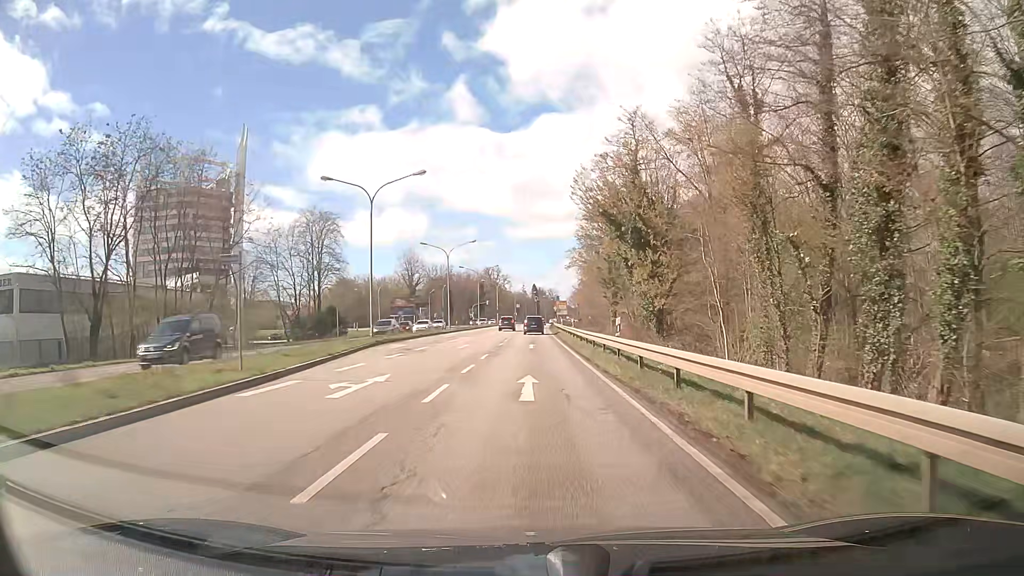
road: primary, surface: asphalt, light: Day
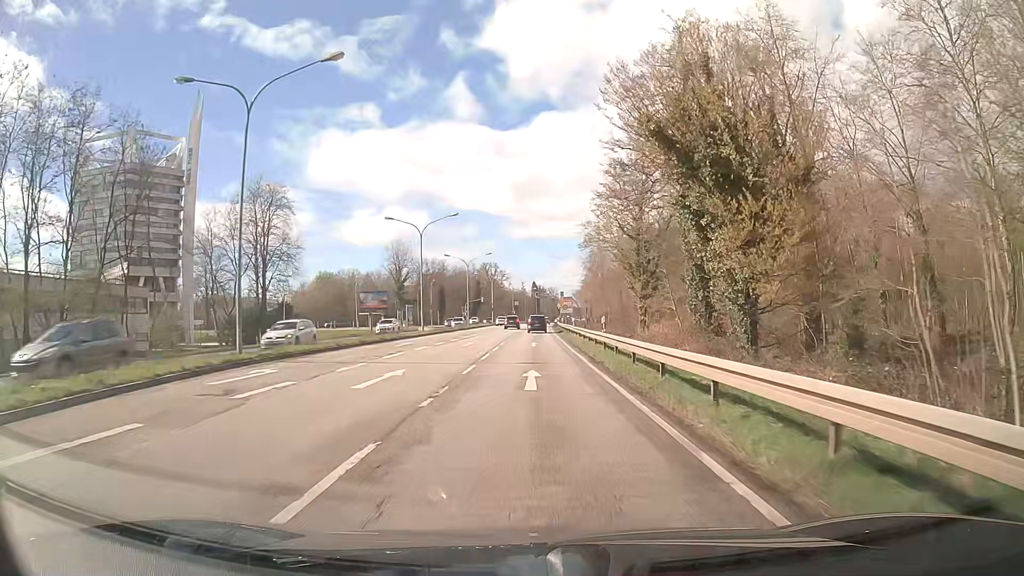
(-0.1, +18.5) m; 0°
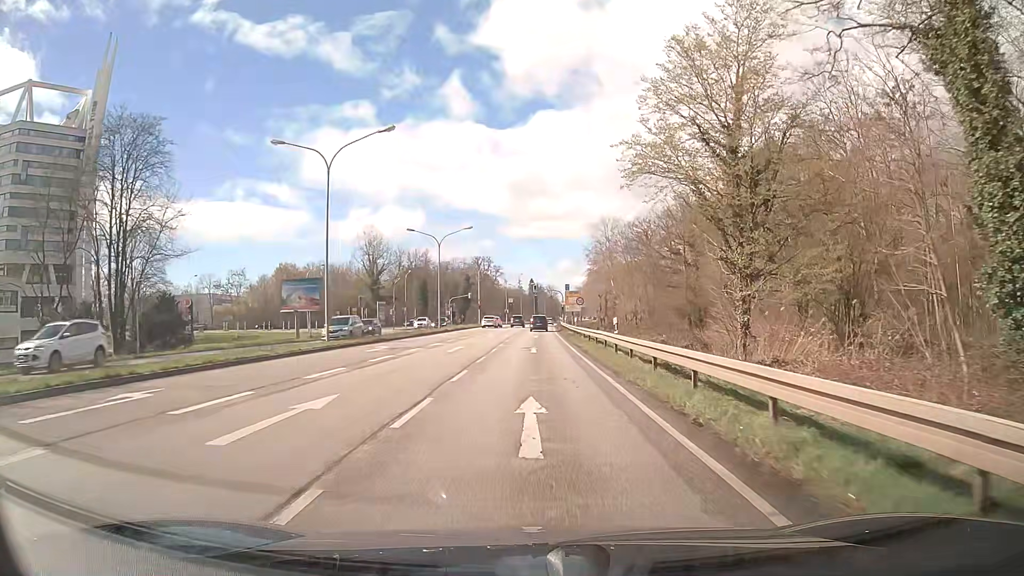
(0.0, +26.0) m; 0°
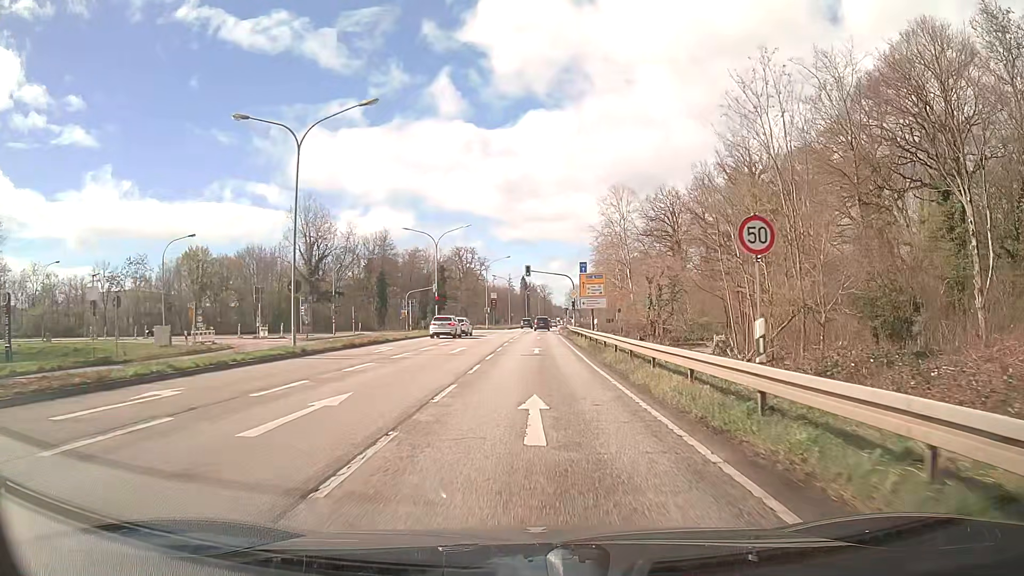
(+0.1, +39.1) m; +1°
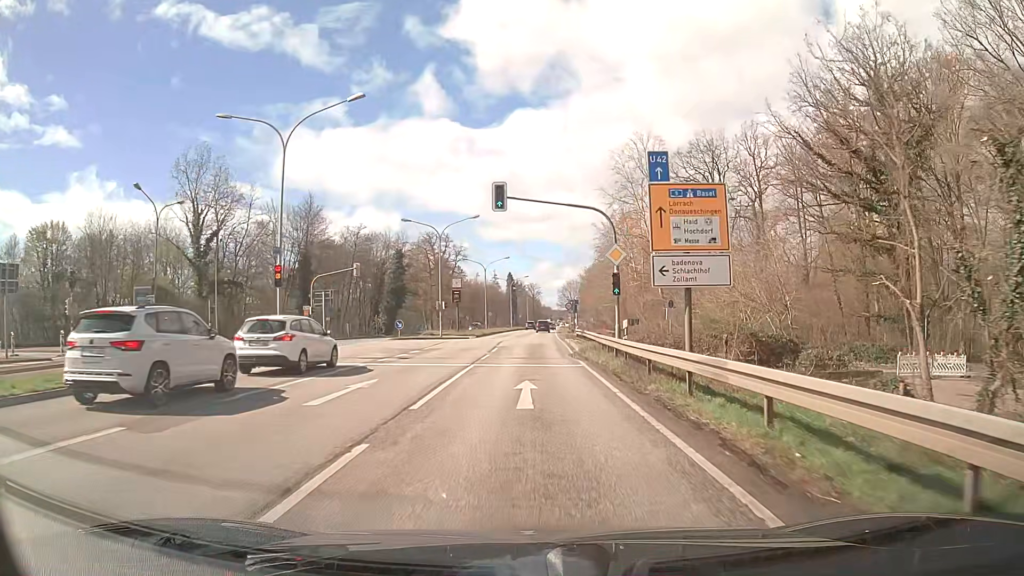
(+0.3, +37.0) m; +1°
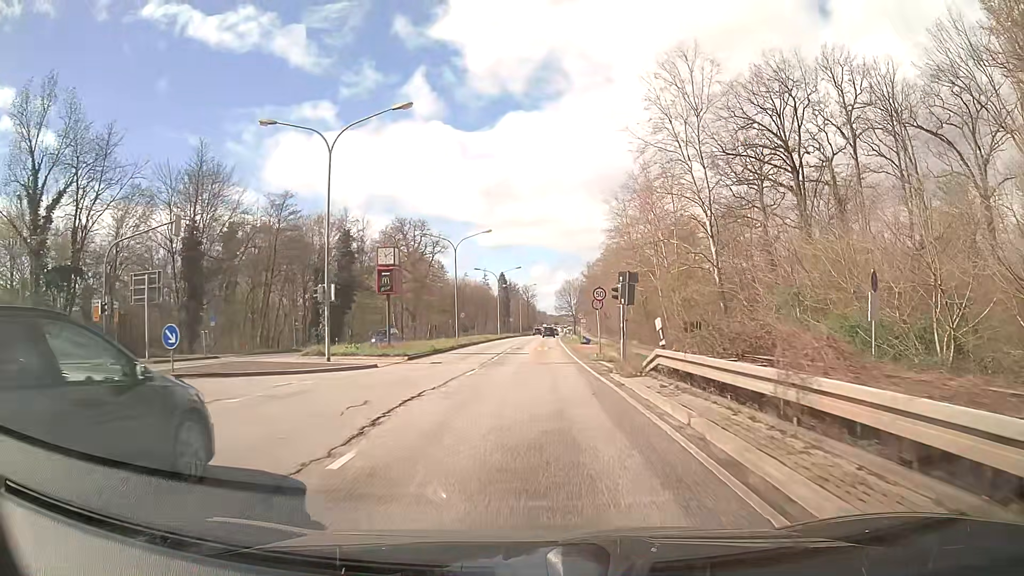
(+0.1, +29.9) m; 0°
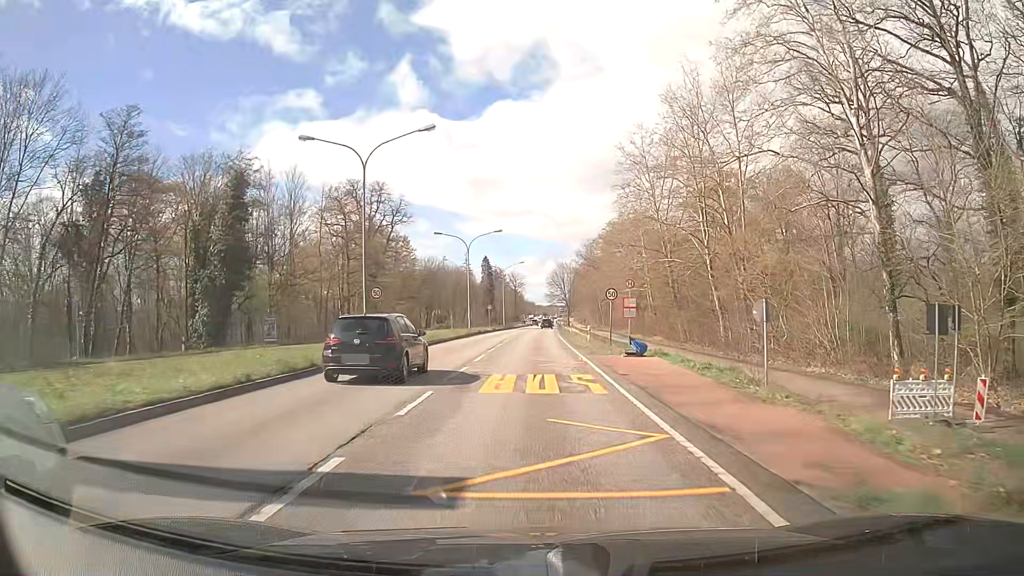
(+0.4, +30.2) m; +1°
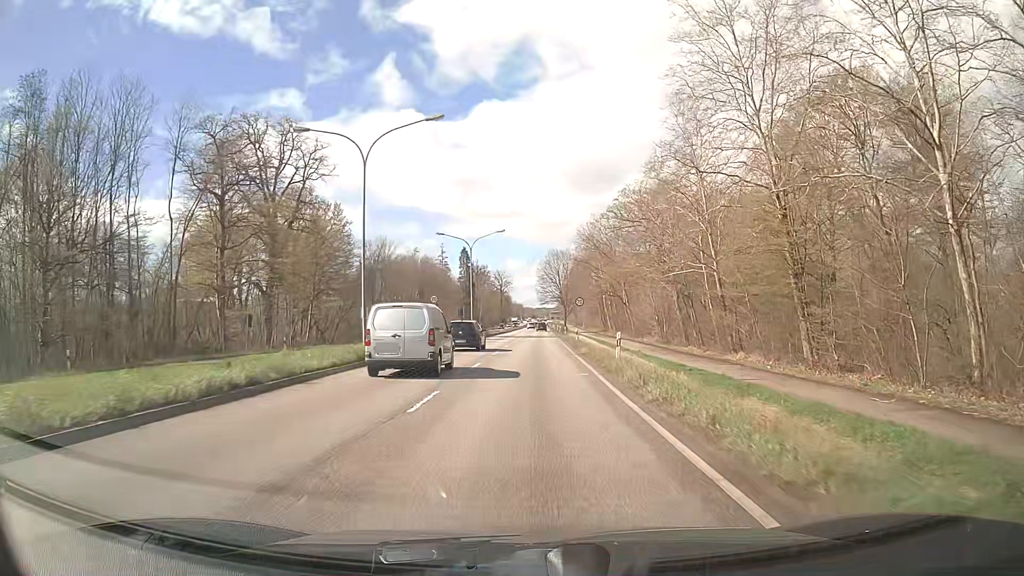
(+0.3, +38.4) m; +1°
(0, +10) (0, +20) (0, +30) (0, +40) (0, +50) (+1, +60) (+1, +70) (+1, +80) (+1, +90) (+1, +100) m
